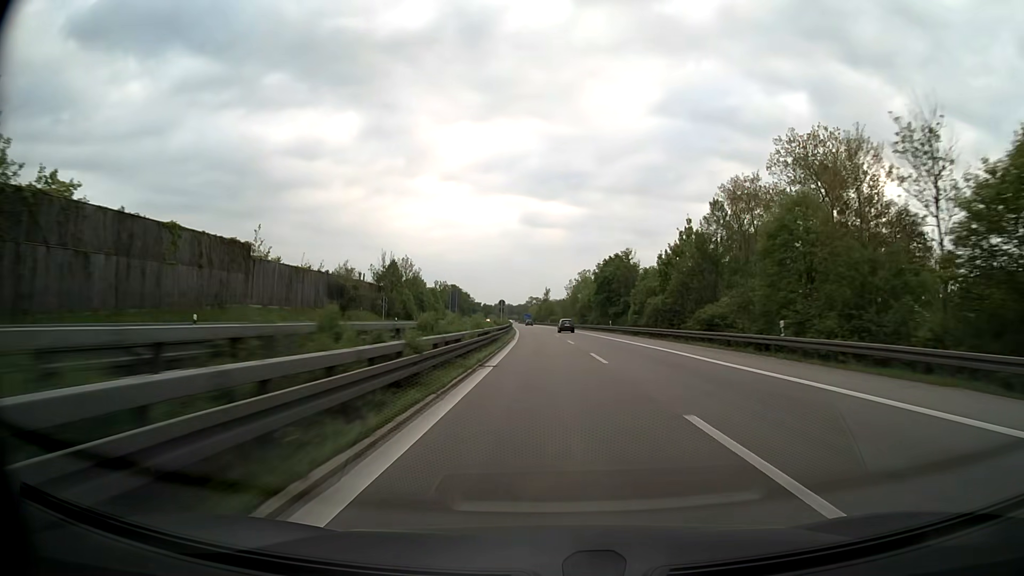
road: motorway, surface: asphalt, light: Day
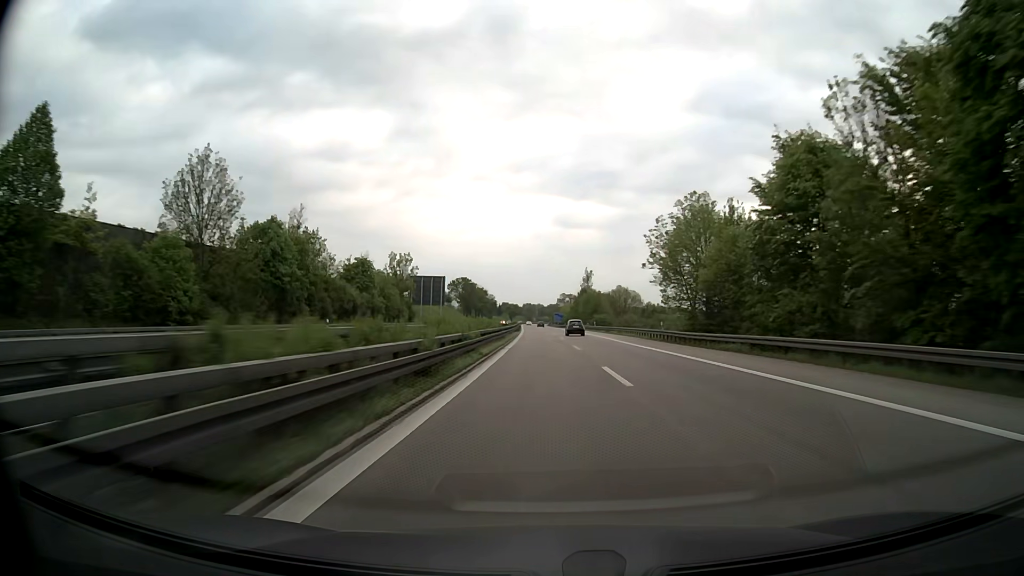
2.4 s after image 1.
(-1.6, +79.7) m; -3°
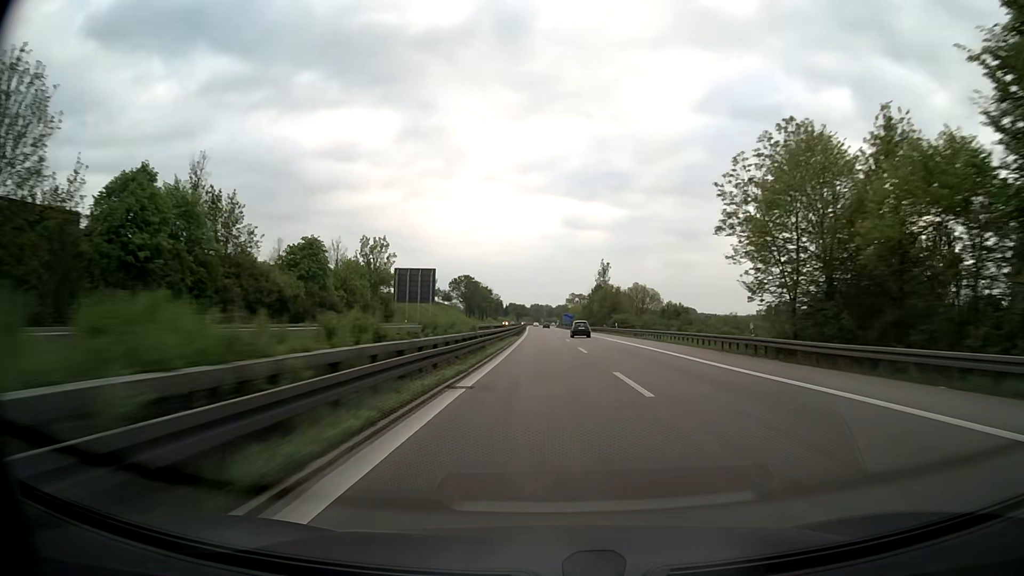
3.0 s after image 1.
(-0.1, +20.2) m; -1°
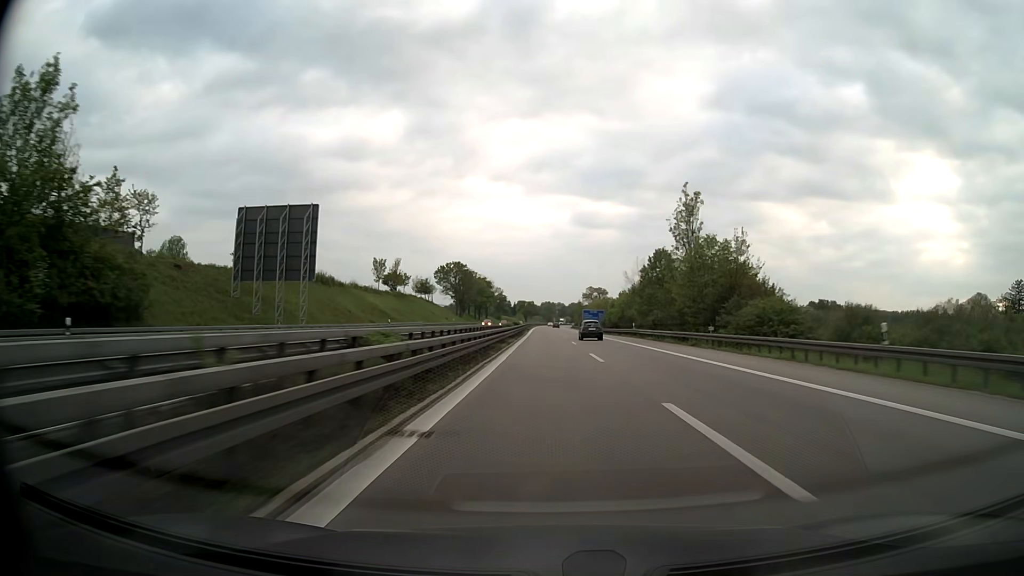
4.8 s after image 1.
(-0.6, +61.6) m; -1°
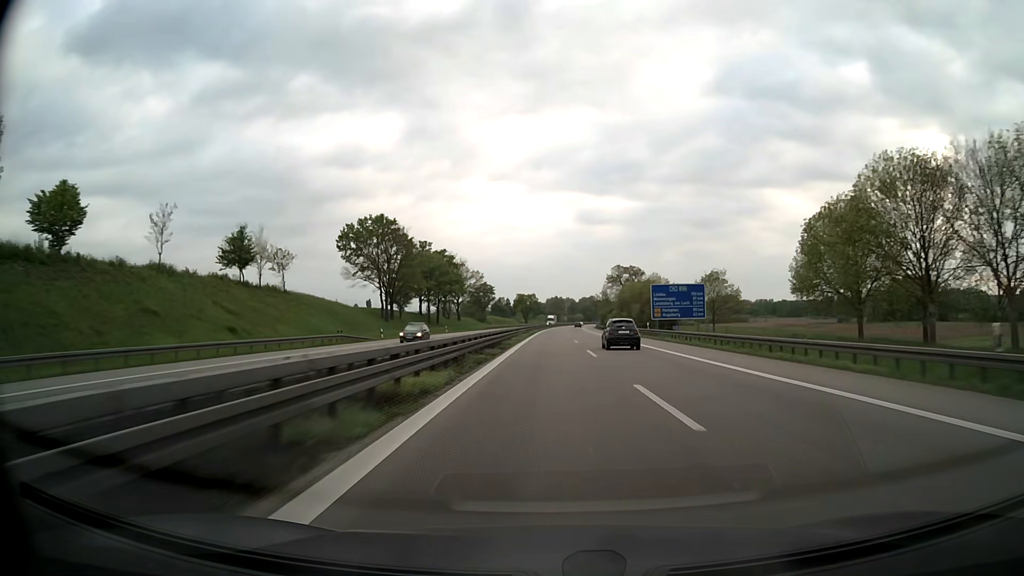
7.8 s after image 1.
(-0.5, +105.4) m; 0°
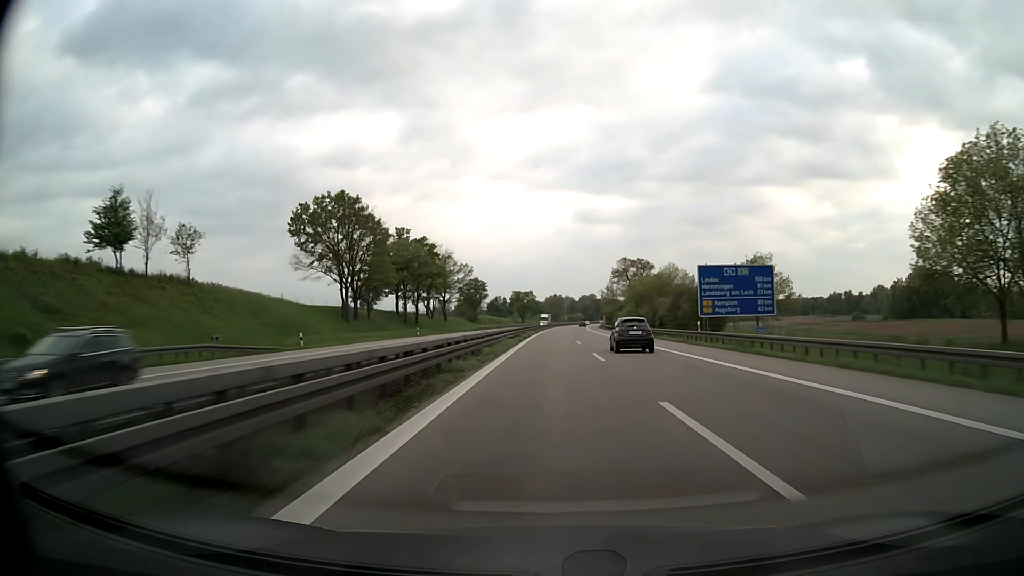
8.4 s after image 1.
(0.0, +21.4) m; 0°
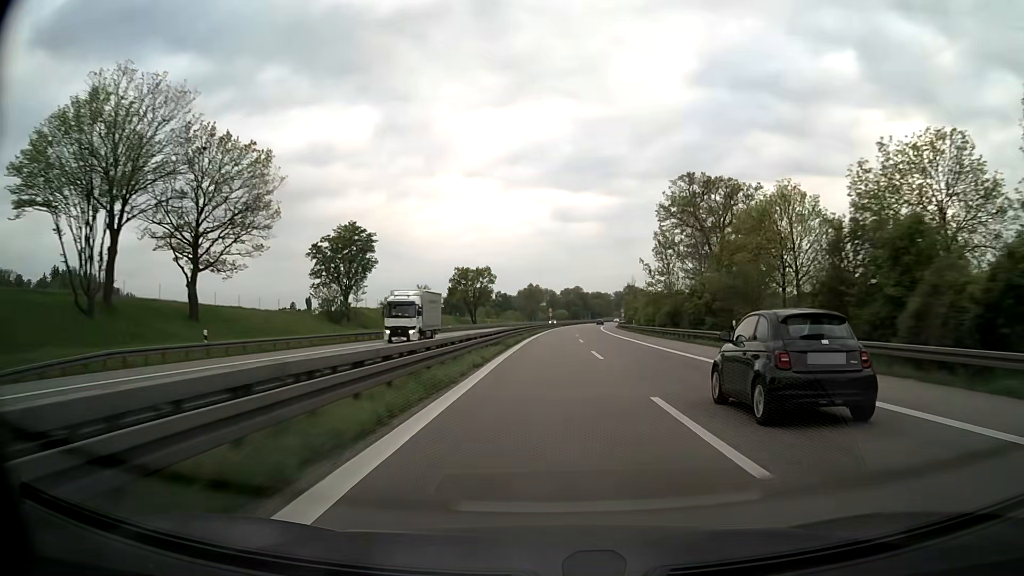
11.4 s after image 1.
(+1.4, +107.9) m; +2°
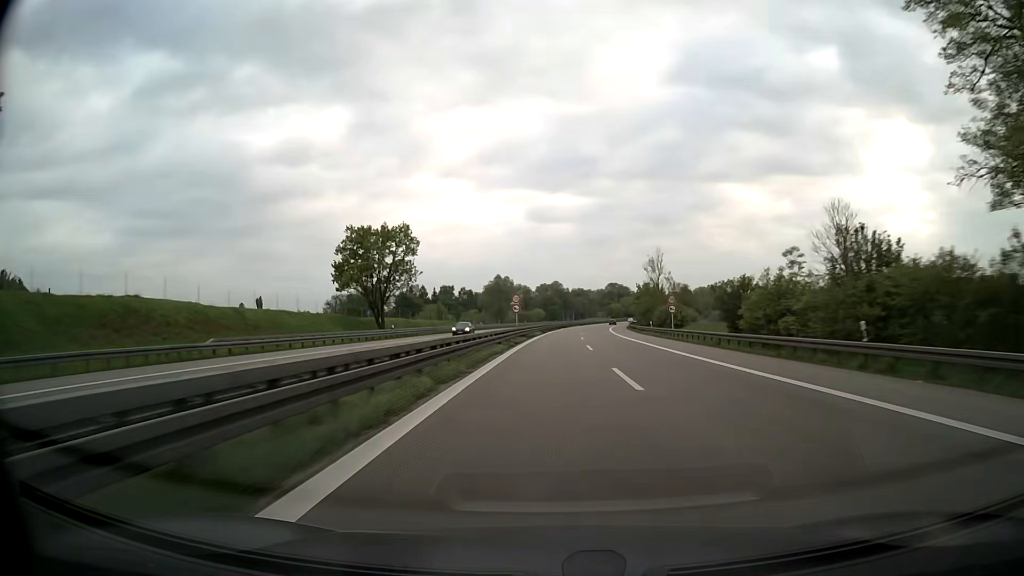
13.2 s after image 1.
(+1.1, +65.0) m; +2°
(0, +10) (0, +20) (0, +30) (+1, +40) (+1, +50) (+1, +60) (+2, +70) (+3, +80) (+4, +90) (+5, +100) m
